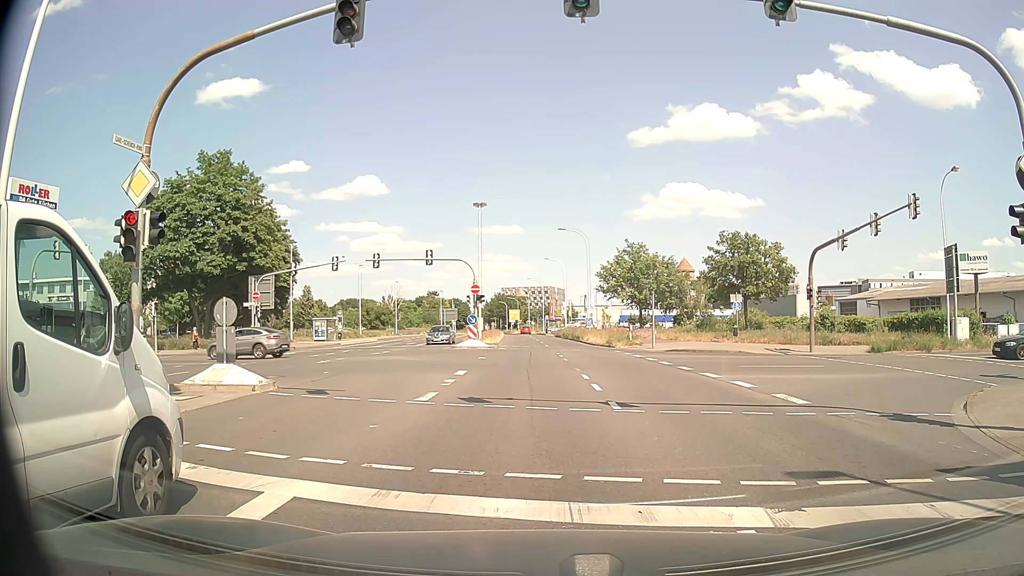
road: secondary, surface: asphalt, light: Day
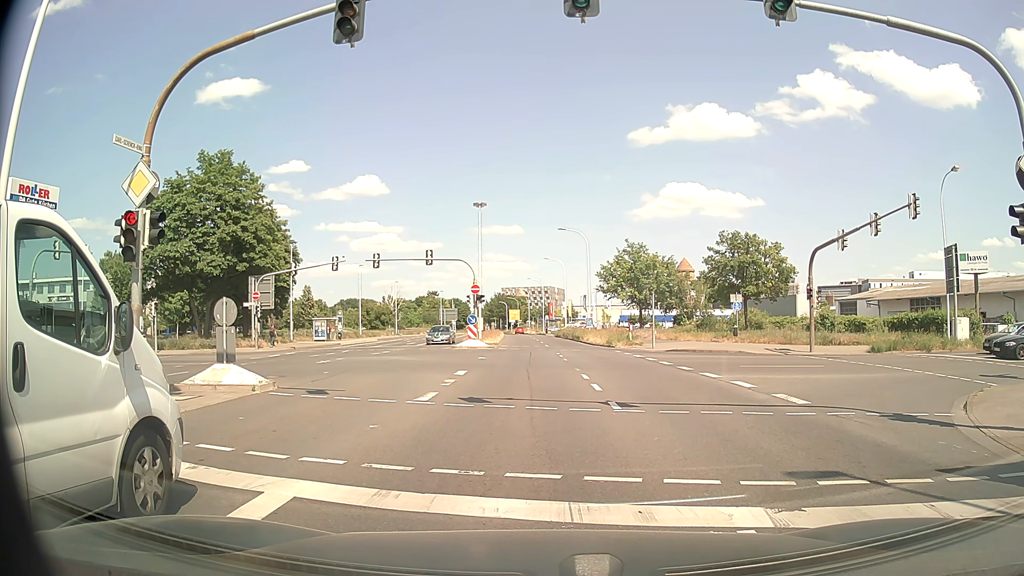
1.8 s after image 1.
(0.0, 0.0) m; 0°
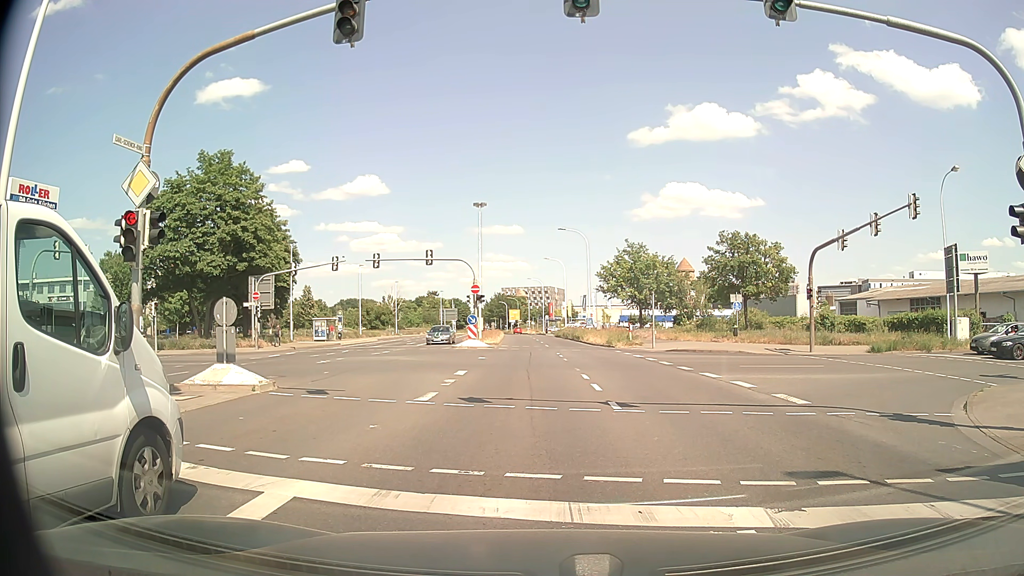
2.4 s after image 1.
(0.0, 0.0) m; 0°
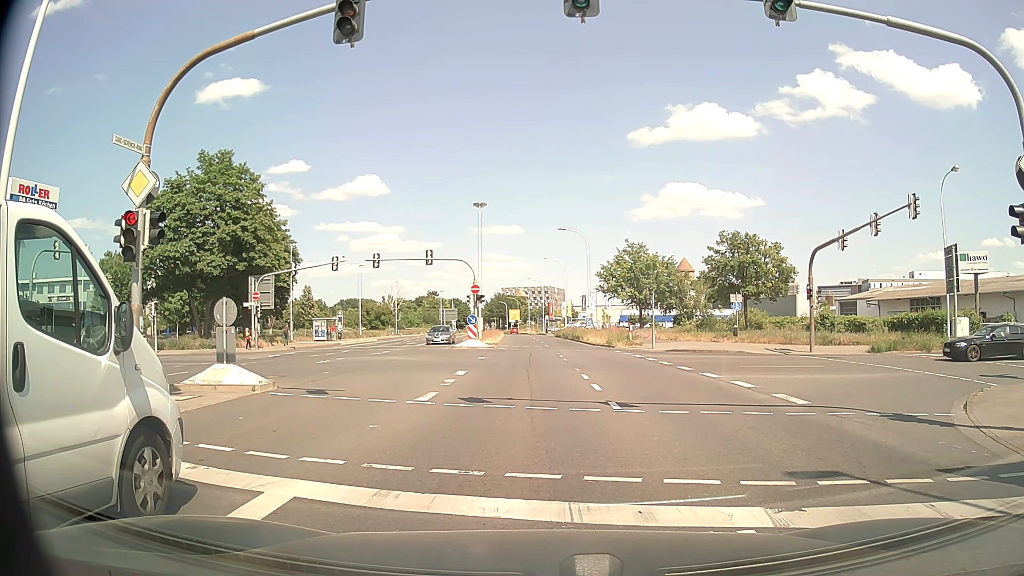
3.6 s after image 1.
(0.0, 0.0) m; 0°
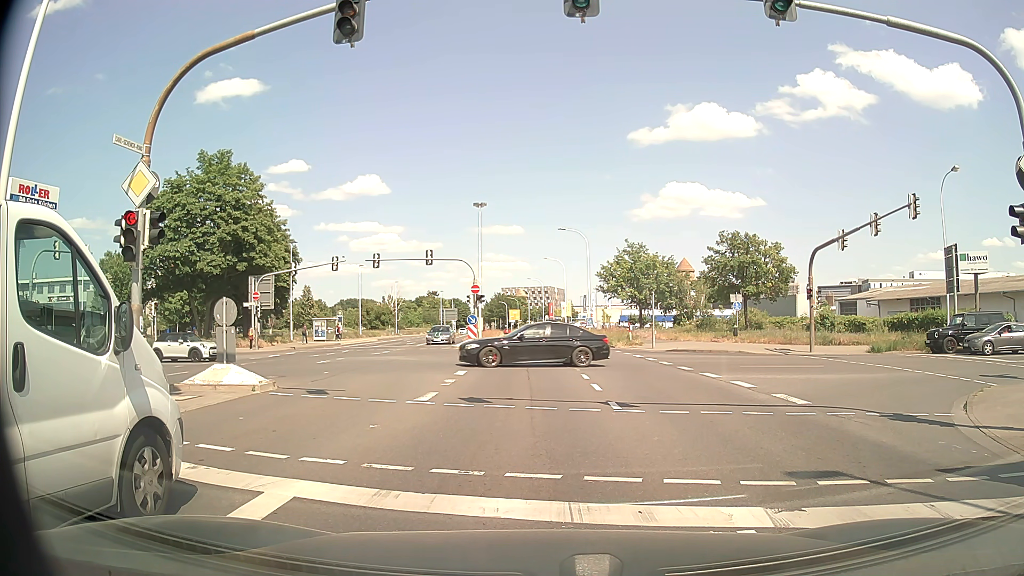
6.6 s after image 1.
(0.0, 0.0) m; 0°
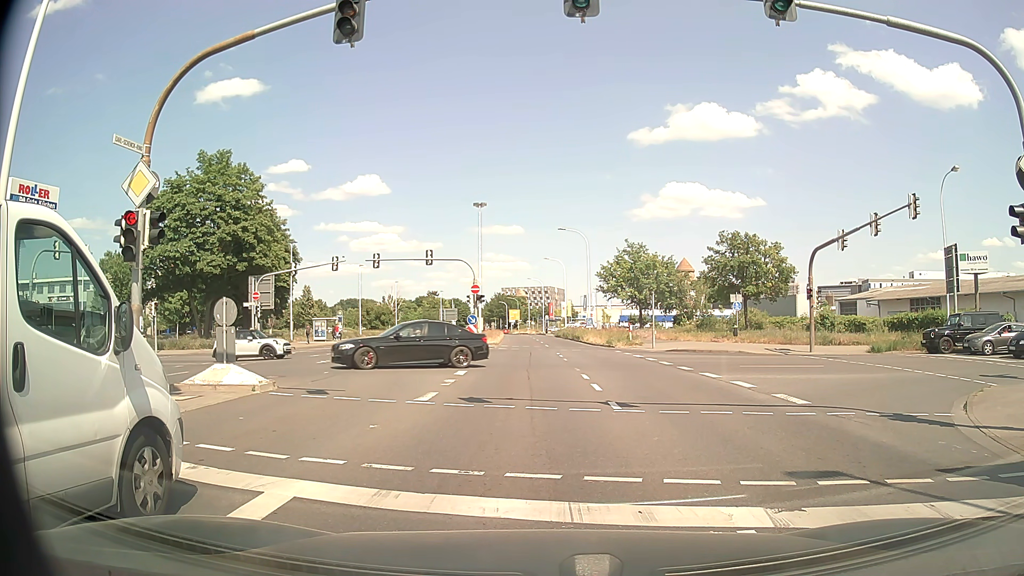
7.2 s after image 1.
(0.0, 0.0) m; 0°
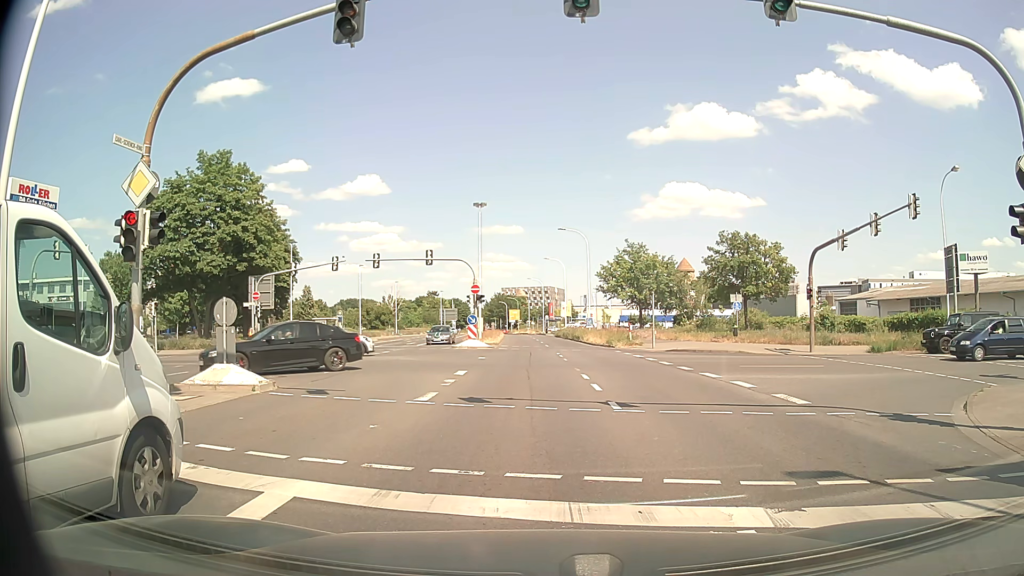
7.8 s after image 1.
(0.0, 0.0) m; 0°
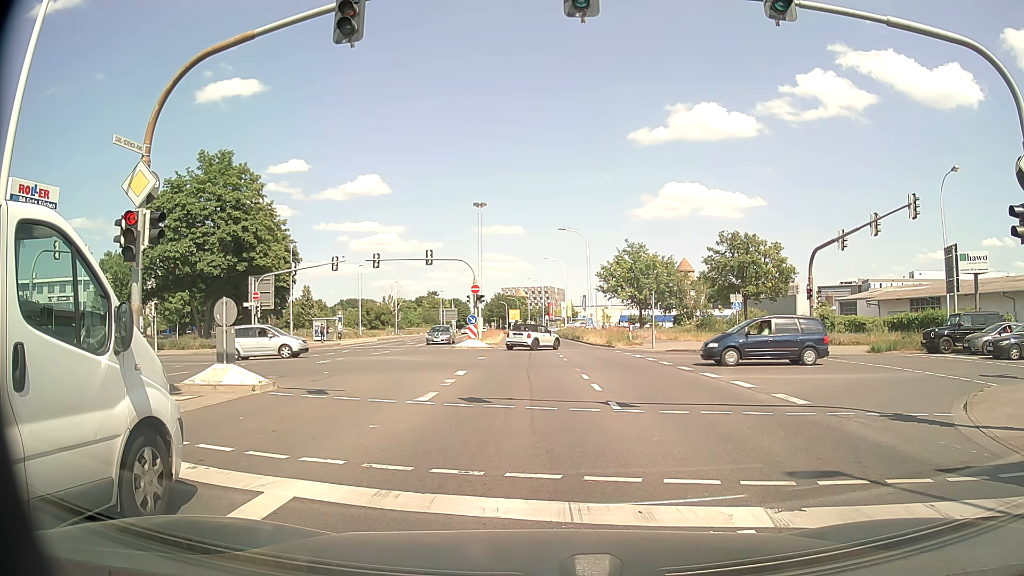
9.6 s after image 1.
(0.0, 0.0) m; 0°
(0, +10) (0, +20) (0, +30) (0, +40) (0, +50) (0, +60) (0, +70) (0, +80) (-1, +90) (-1, +100) m
